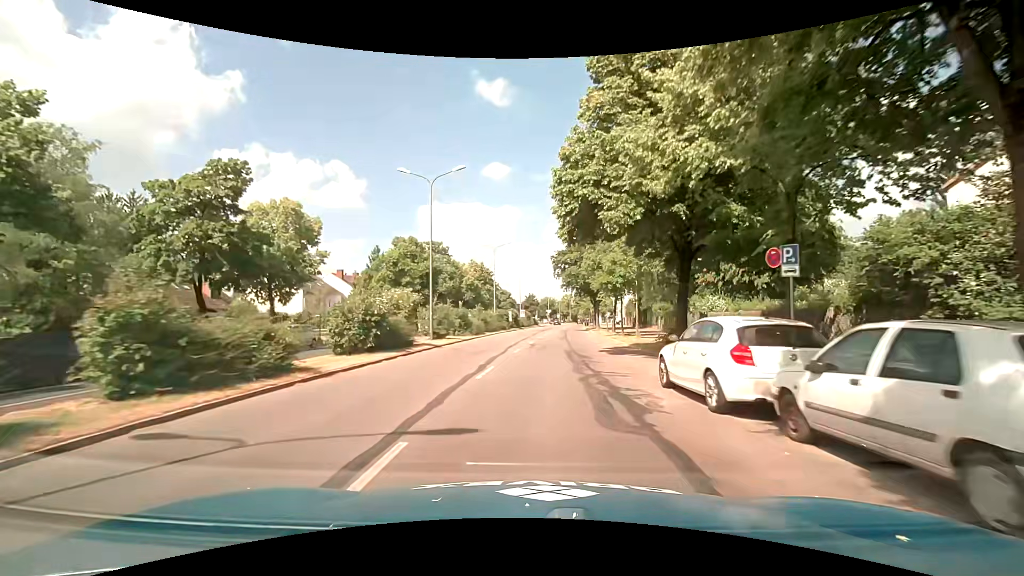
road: primary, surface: asphalt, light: Day
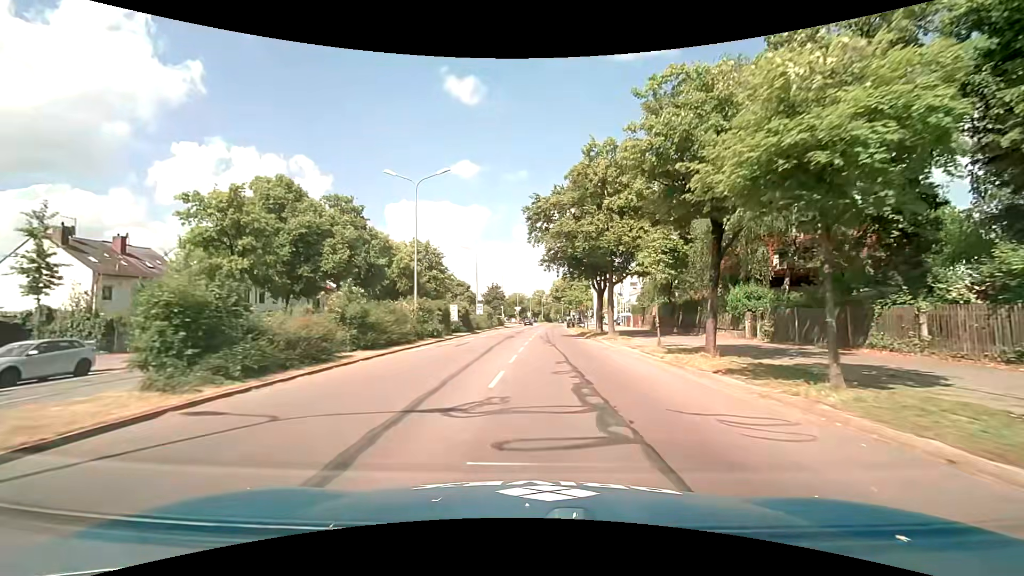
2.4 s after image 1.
(+0.5, +28.4) m; +3°
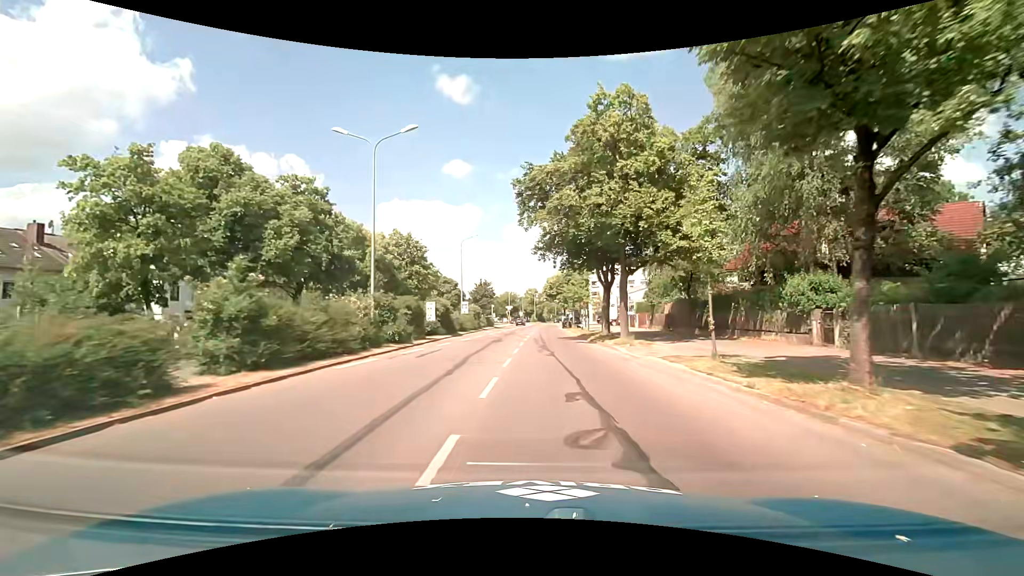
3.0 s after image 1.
(+0.1, +7.0) m; +1°
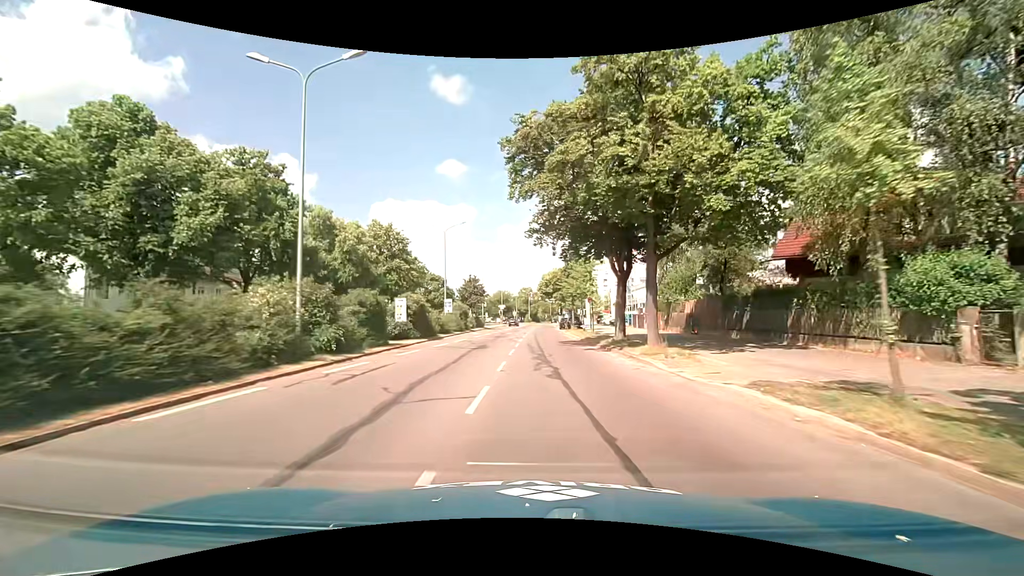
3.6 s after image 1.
(+0.1, +6.9) m; +1°
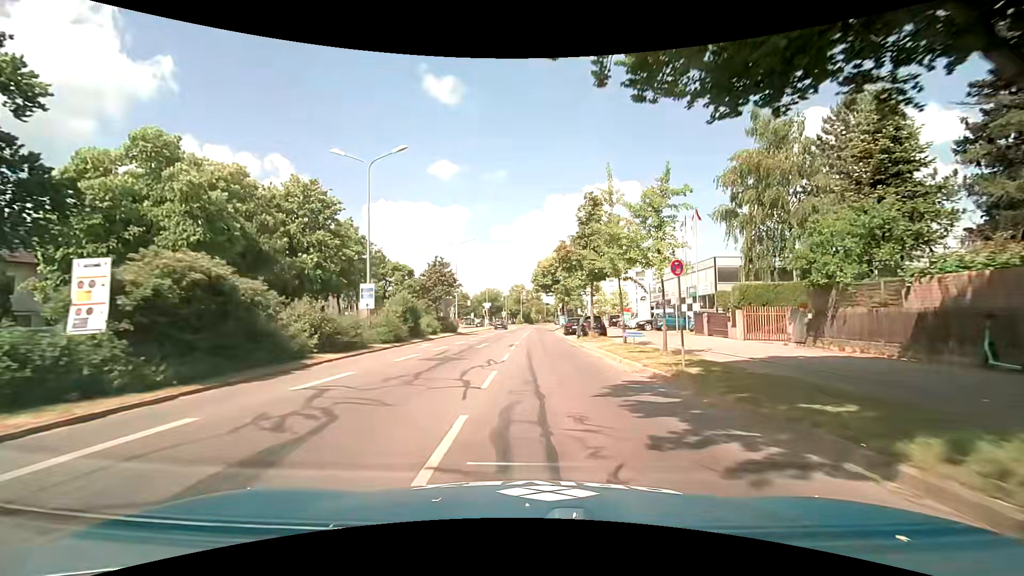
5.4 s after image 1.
(+0.2, +20.7) m; +1°
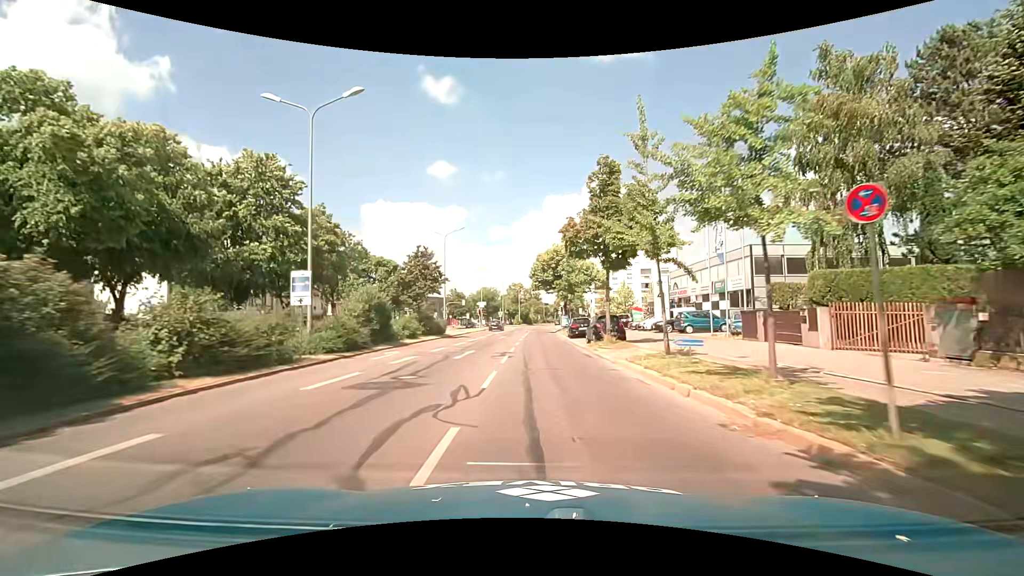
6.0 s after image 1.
(0.0, +6.9) m; 0°
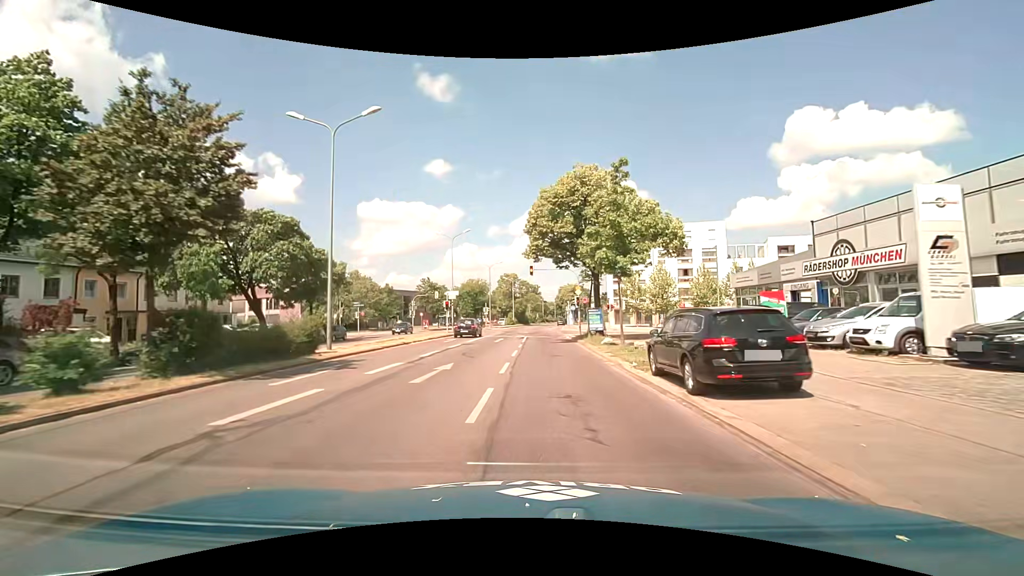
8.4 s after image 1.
(+0.1, +27.4) m; 0°
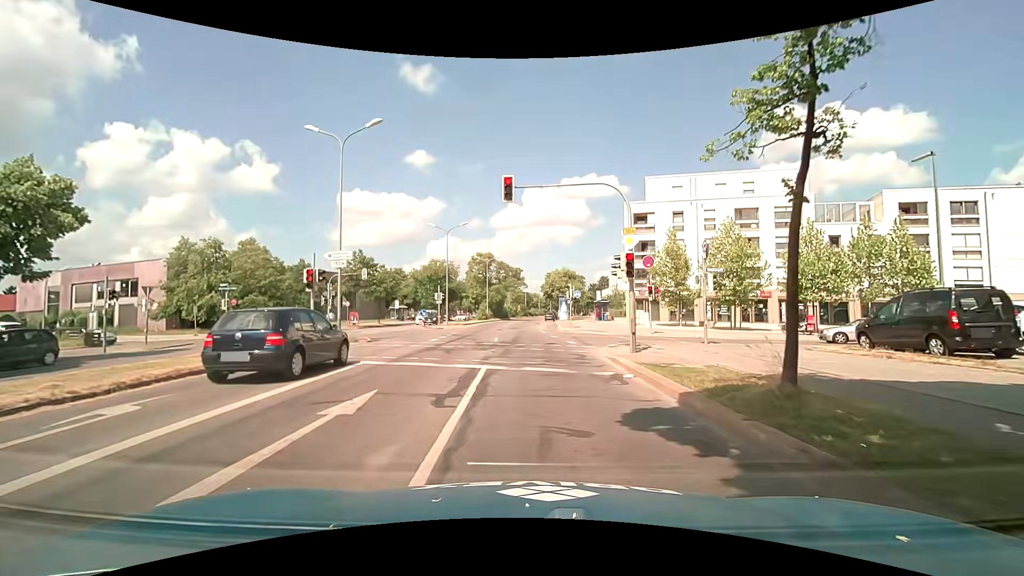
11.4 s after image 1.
(+0.2, +26.4) m; +3°
(0, +10) (0, +20) (0, +30) (0, +40) (-1, +50) (-1, +60) (-1, +70) (-1, +80) (0, +90) (0, +100) m
